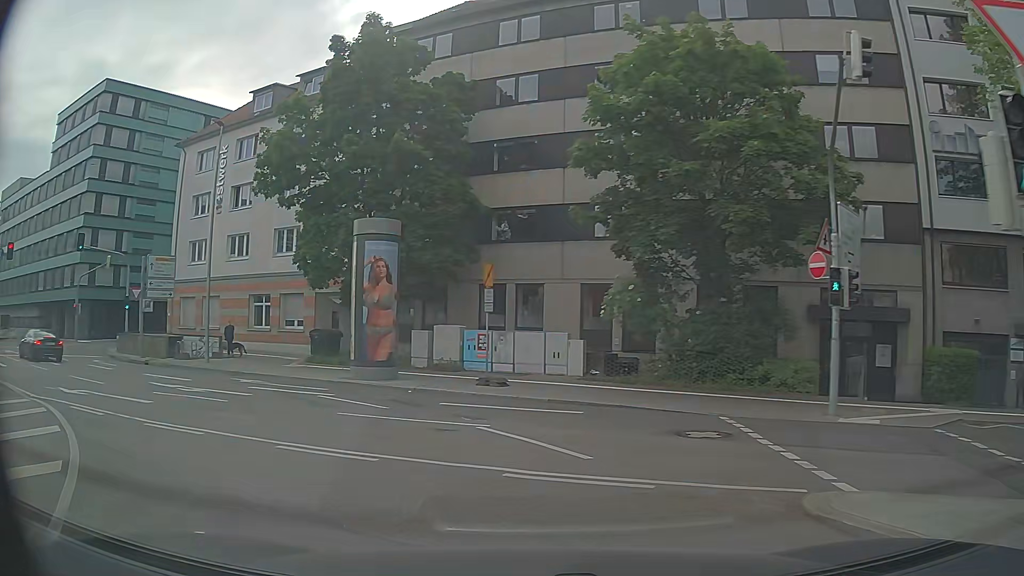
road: primary_link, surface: asphalt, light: Day
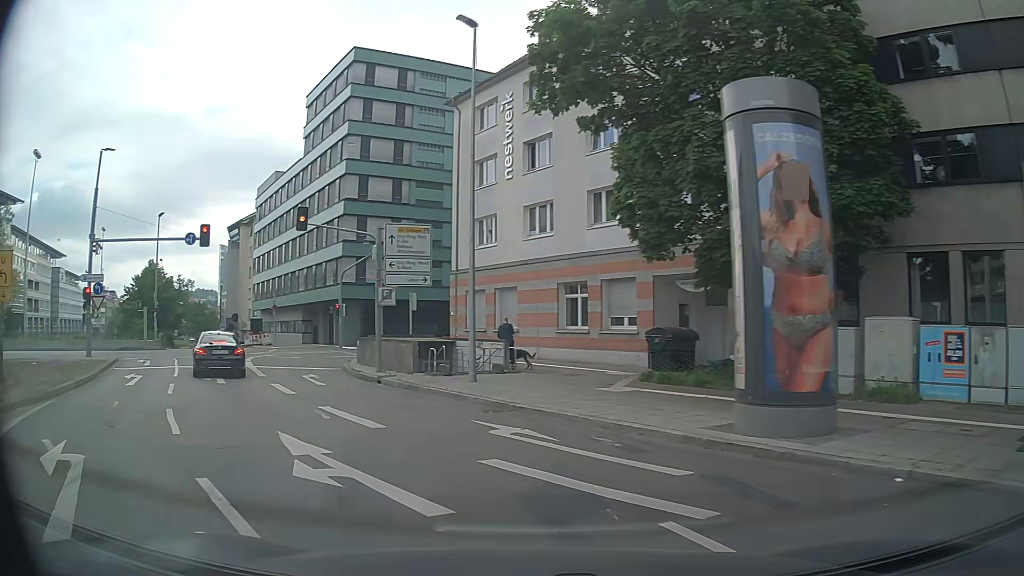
(-2.6, +10.8) m; -29°
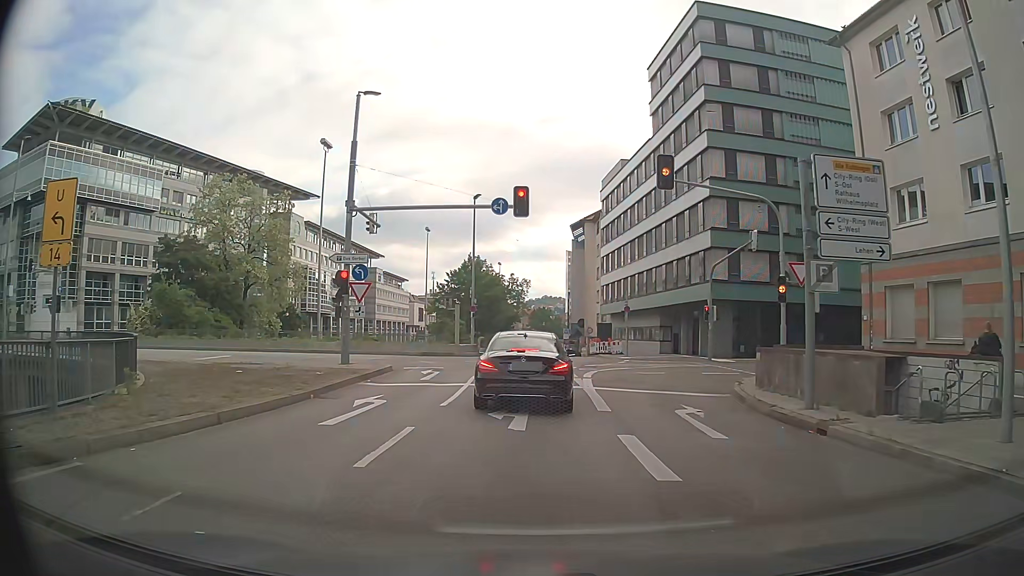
(-2.5, +8.8) m; -31°
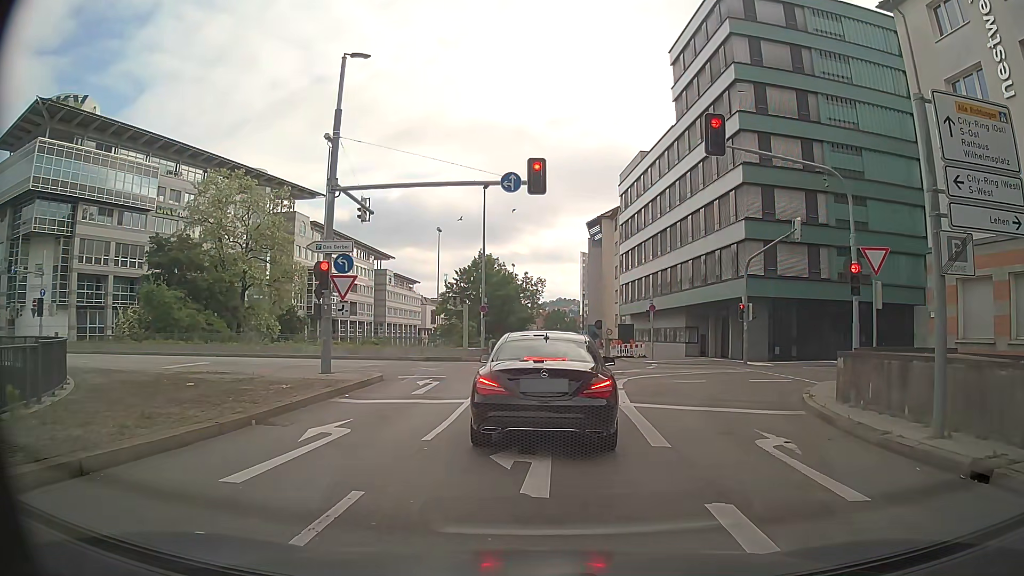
(0.0, +3.7) m; +1°
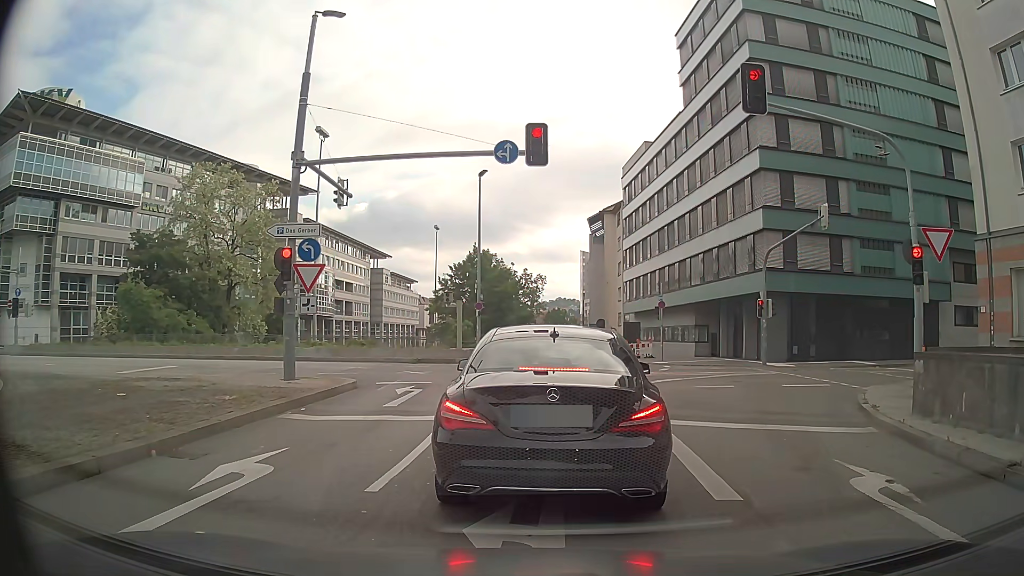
(0.0, +2.9) m; +1°
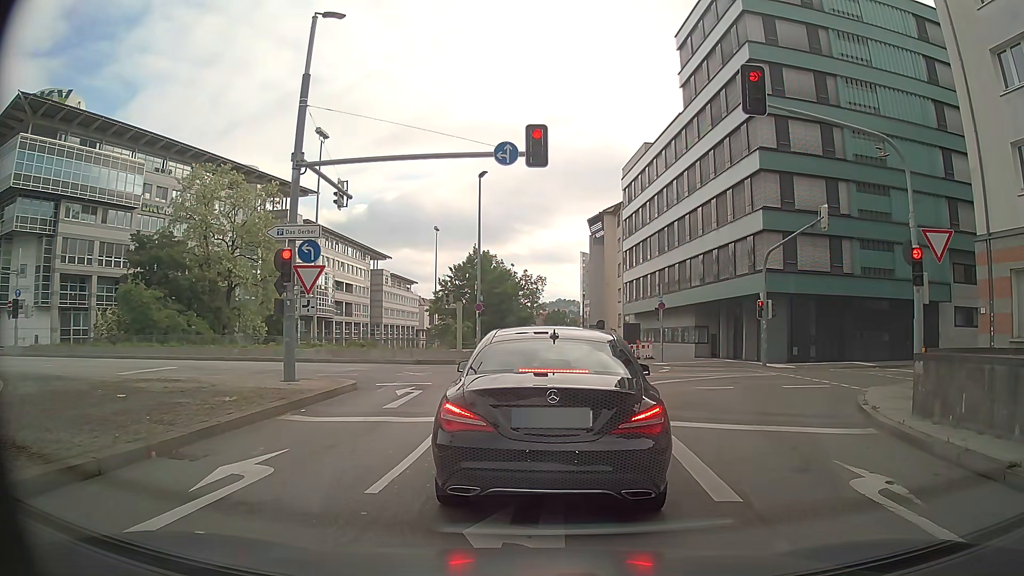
(0.0, 0.0) m; 0°
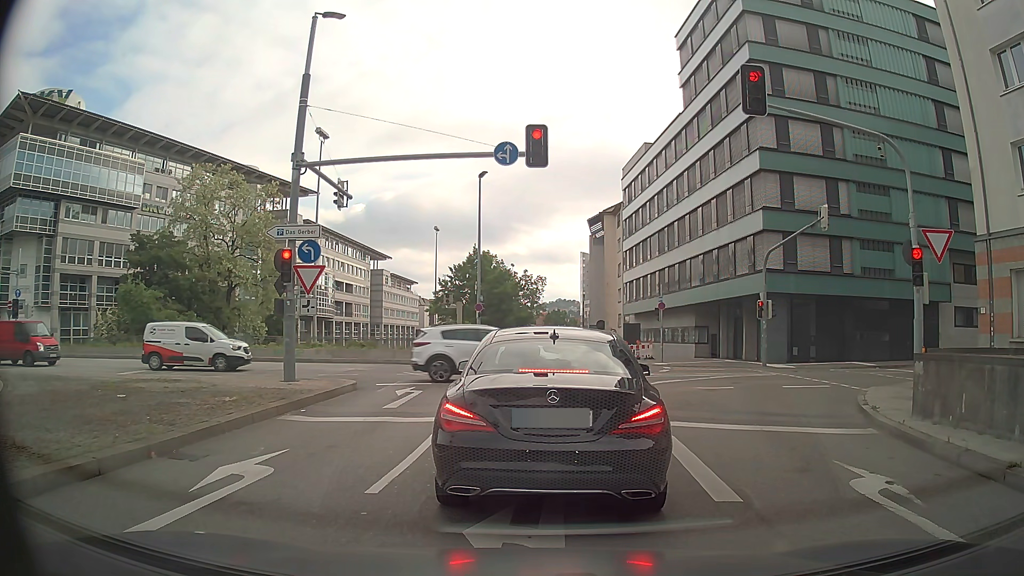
(0.0, 0.0) m; 0°
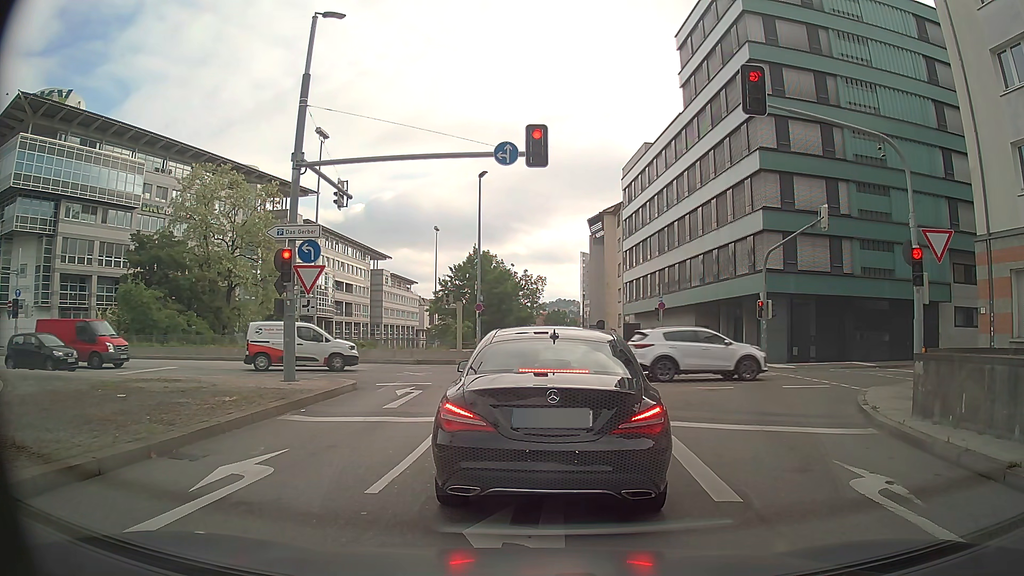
(0.0, 0.0) m; 0°
(0, +10) (0, +20) (-4, +29) (-14, +33) (-24, +32) (-33, +32) (-43, +32) (-53, +33) (-63, +36) (-73, +39) m
